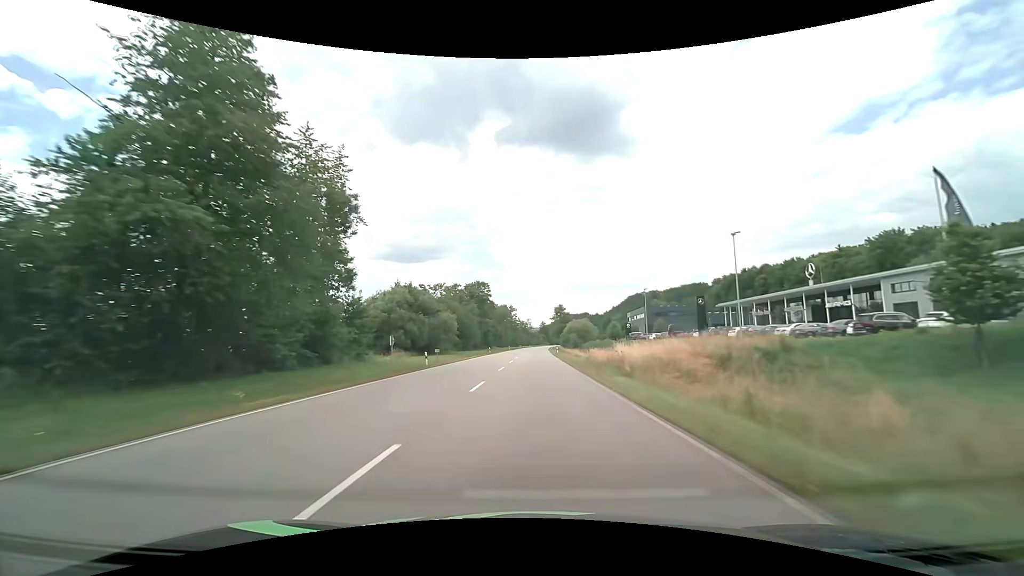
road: primary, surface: asphalt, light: Day
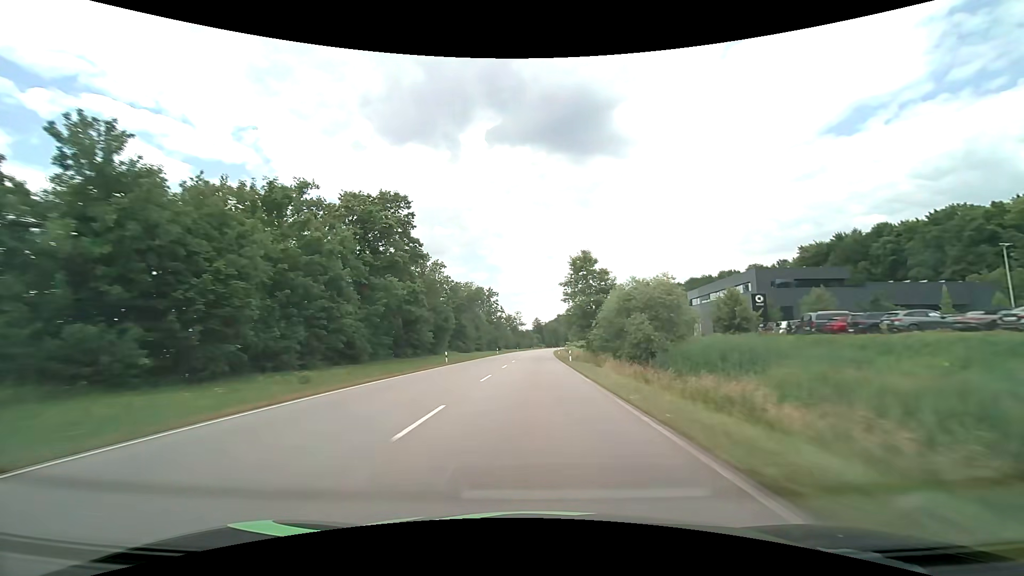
(+0.9, +79.2) m; +1°
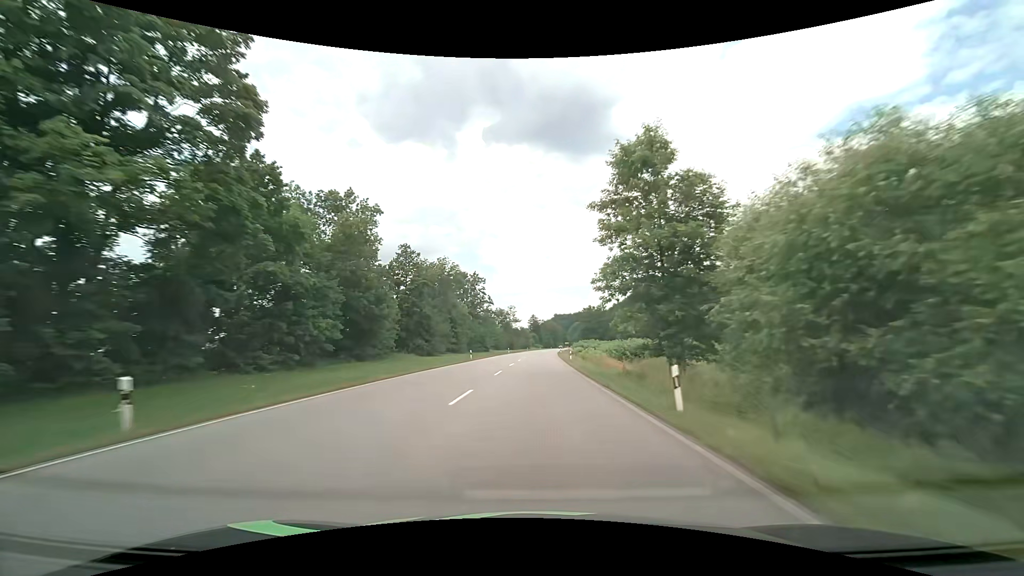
(+0.1, +31.6) m; 0°
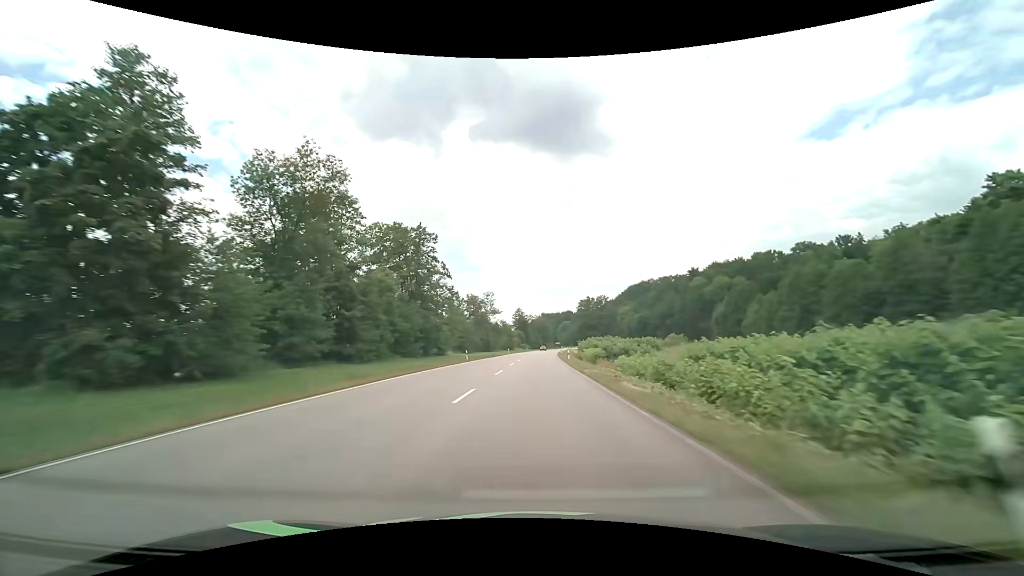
(+0.6, +47.4) m; +1°
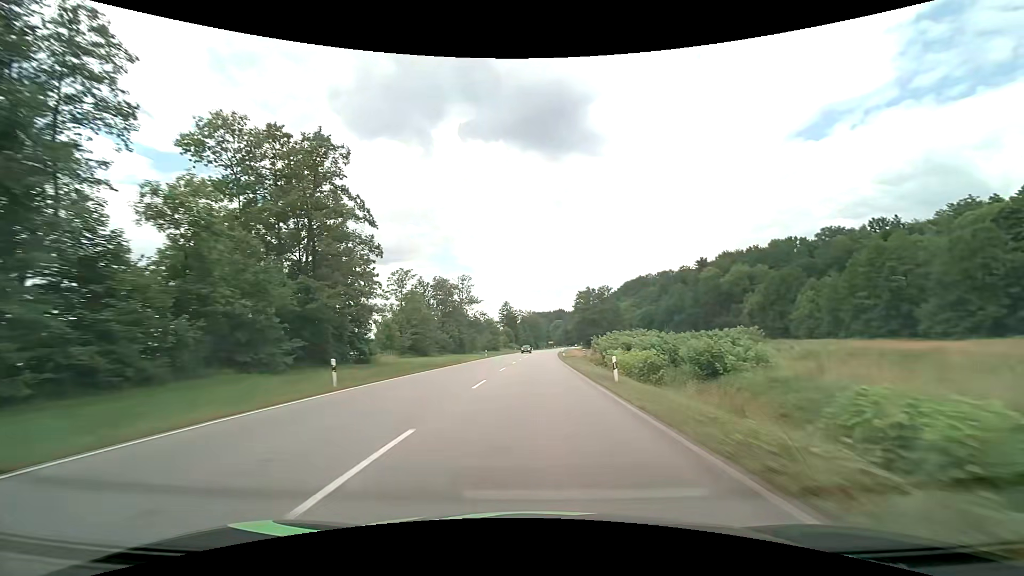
(+0.3, +31.6) m; +1°
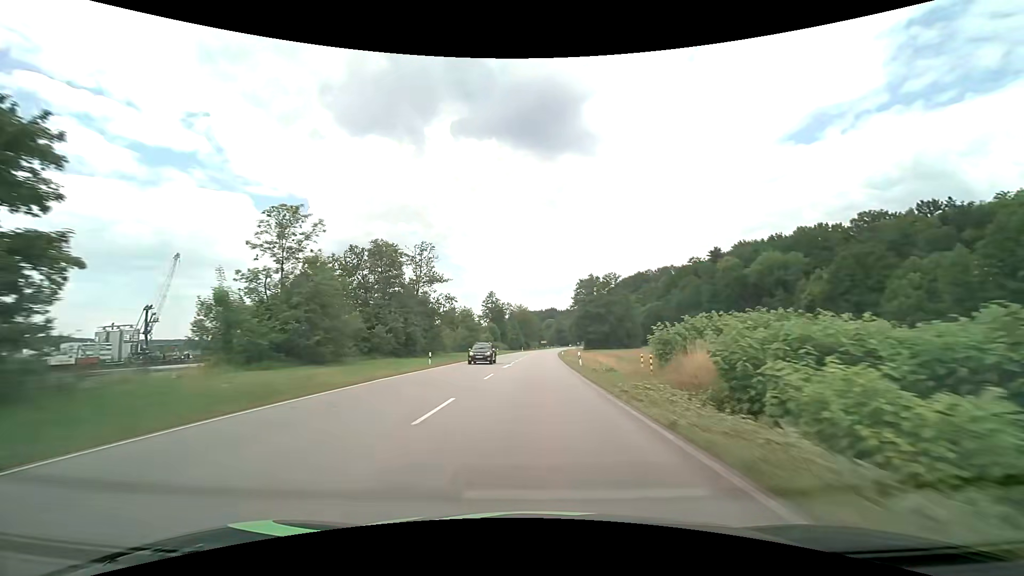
(+0.2, +31.6) m; +1°
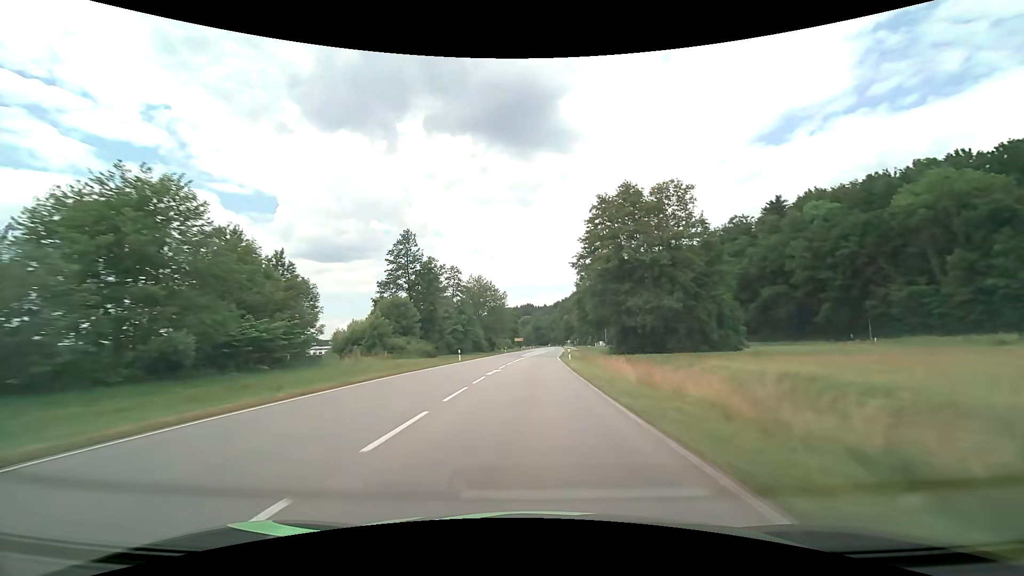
(+1.9, +79.1) m; +3°
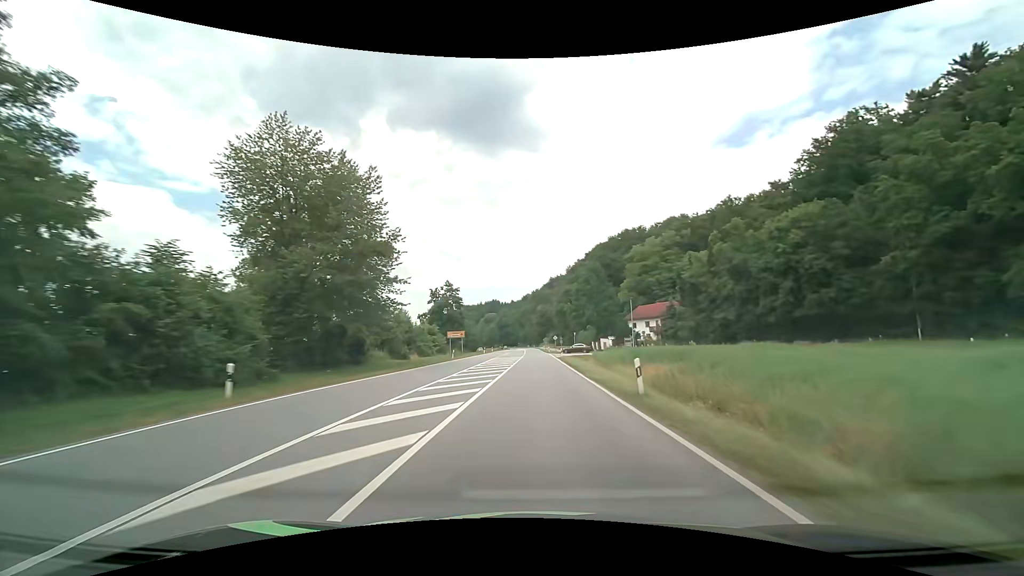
(+2.2, +79.1) m; +4°
(0, +10) (0, +20) (0, +30) (0, +40) (0, +50) (0, +60) (0, +70) (0, +80) (0, +90) (0, +100) m
